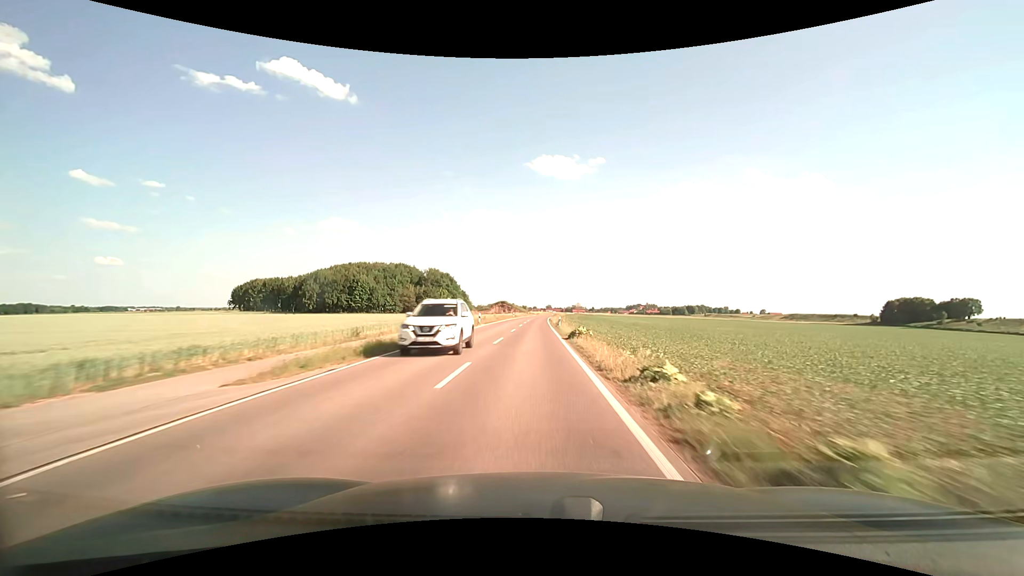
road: tertiary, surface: asphalt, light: Day
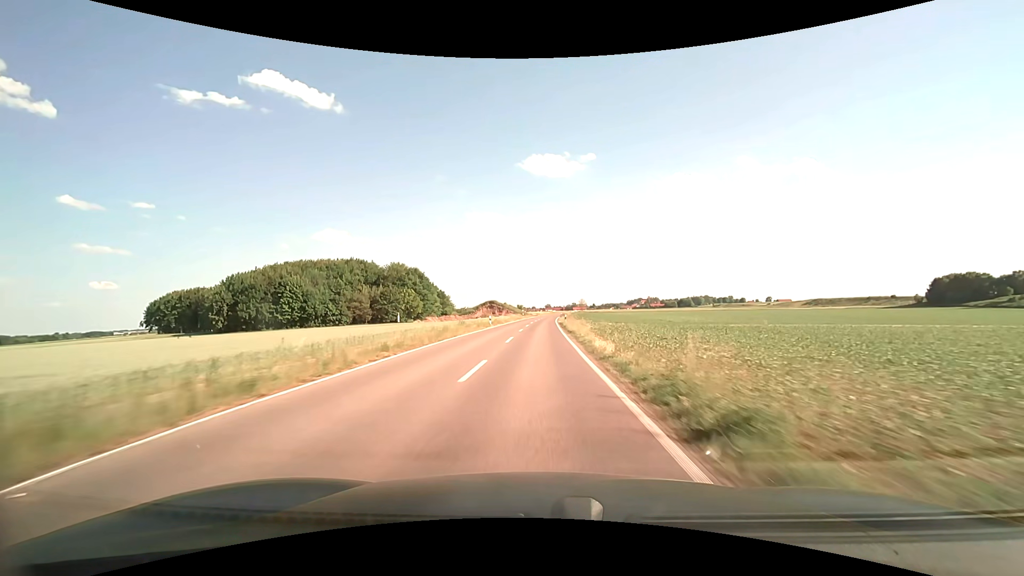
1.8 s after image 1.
(0.0, +46.7) m; 0°
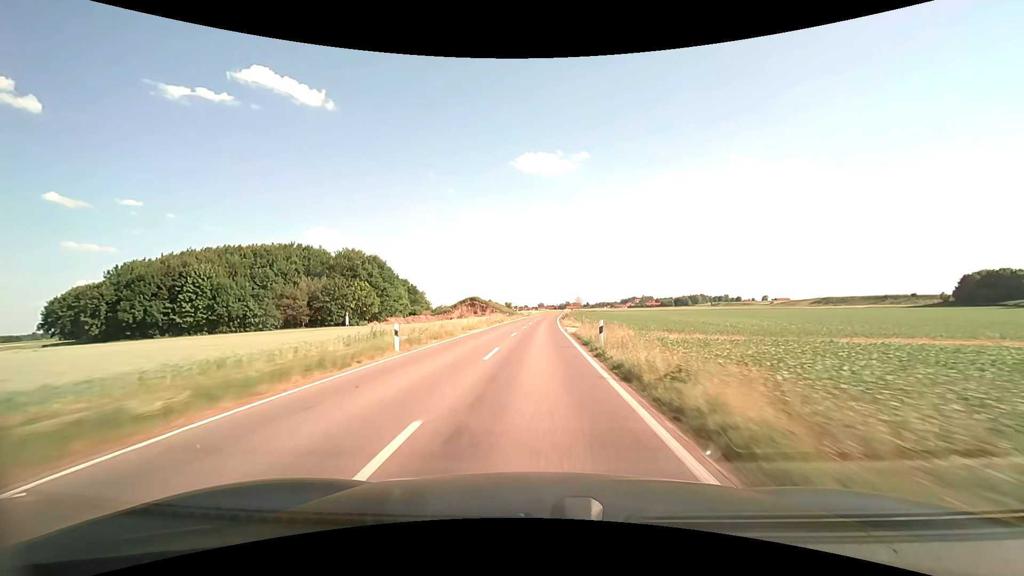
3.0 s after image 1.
(+0.2, +31.3) m; +1°
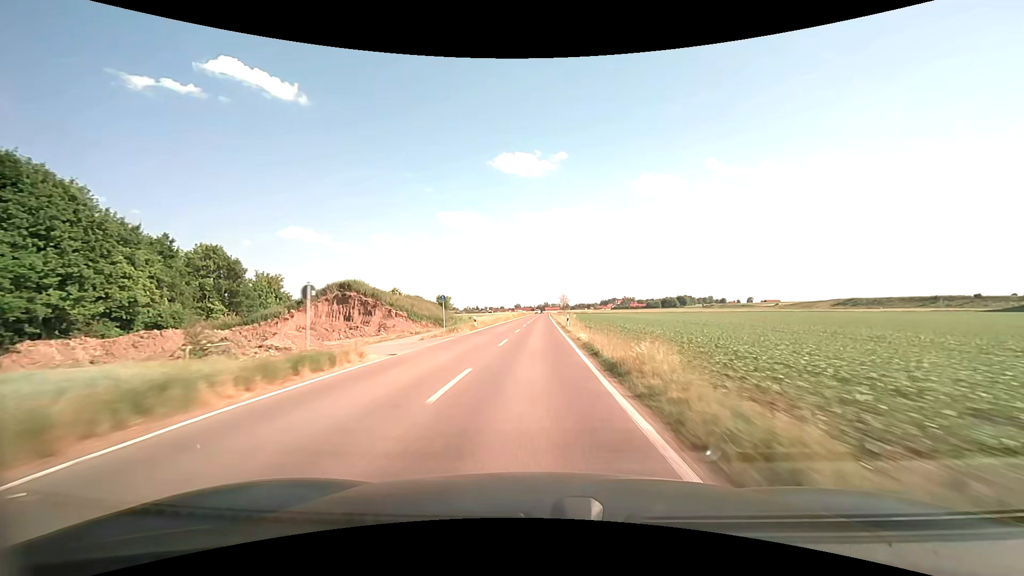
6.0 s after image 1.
(+1.9, +78.1) m; +3°
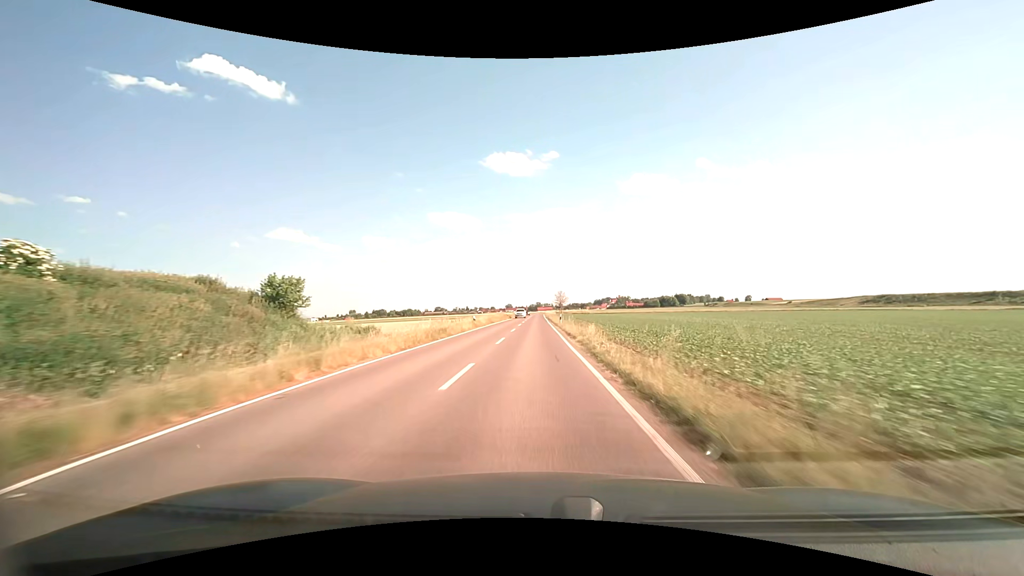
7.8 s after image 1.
(+0.4, +46.4) m; +1°
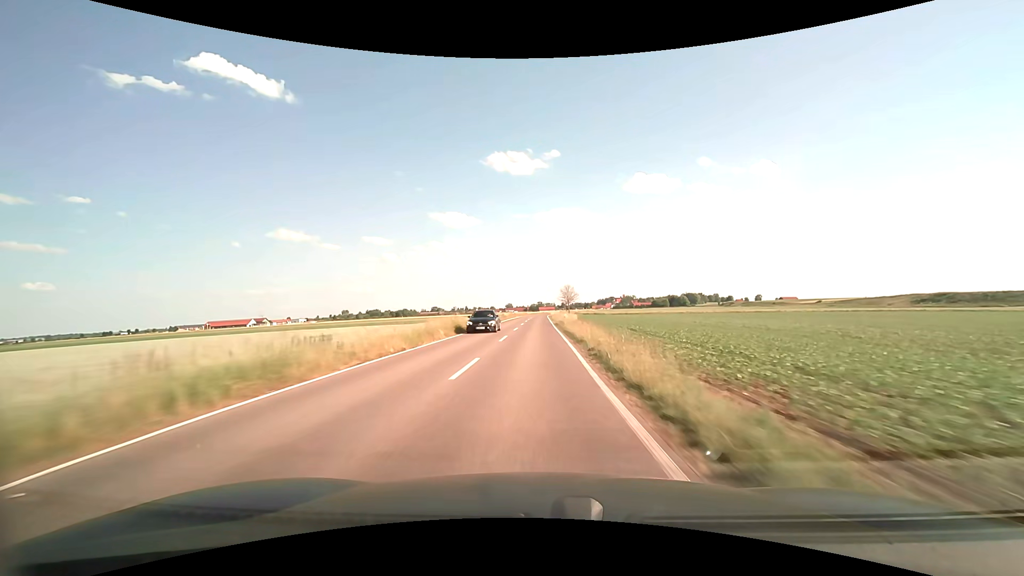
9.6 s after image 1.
(0.0, +46.2) m; 0°
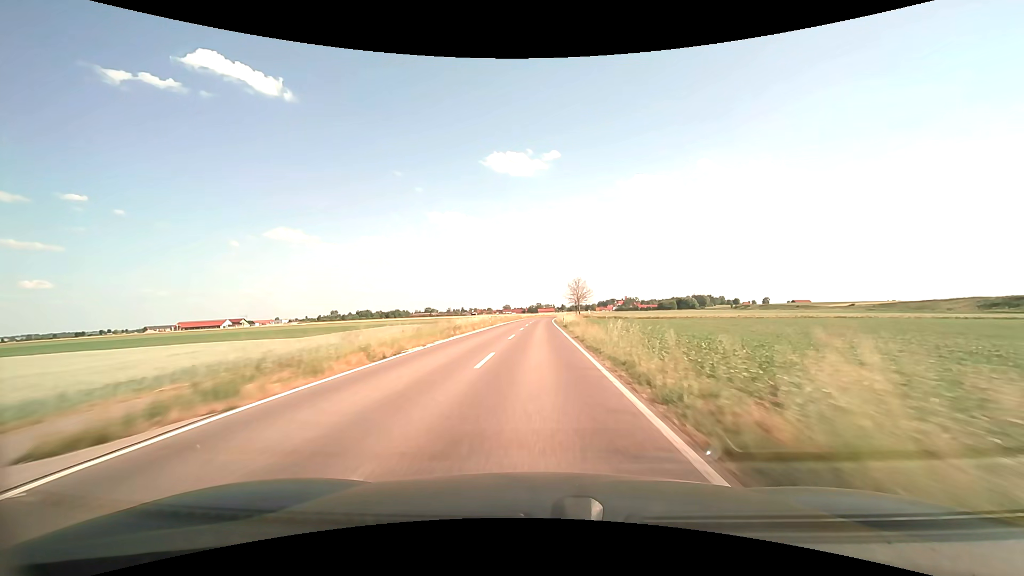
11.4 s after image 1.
(-0.1, +45.8) m; 0°
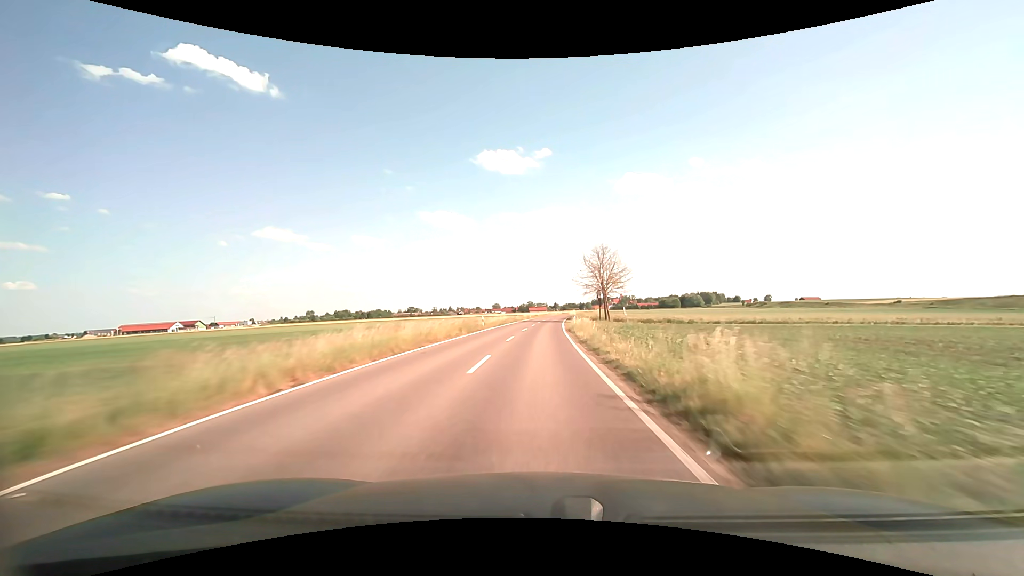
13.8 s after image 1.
(+0.5, +60.6) m; +1°
(0, +10) (0, +20) (0, +30) (+1, +40) (+1, +50) (+1, +60) (+2, +70) (+3, +80) (+3, +90) (+4, +100) m
